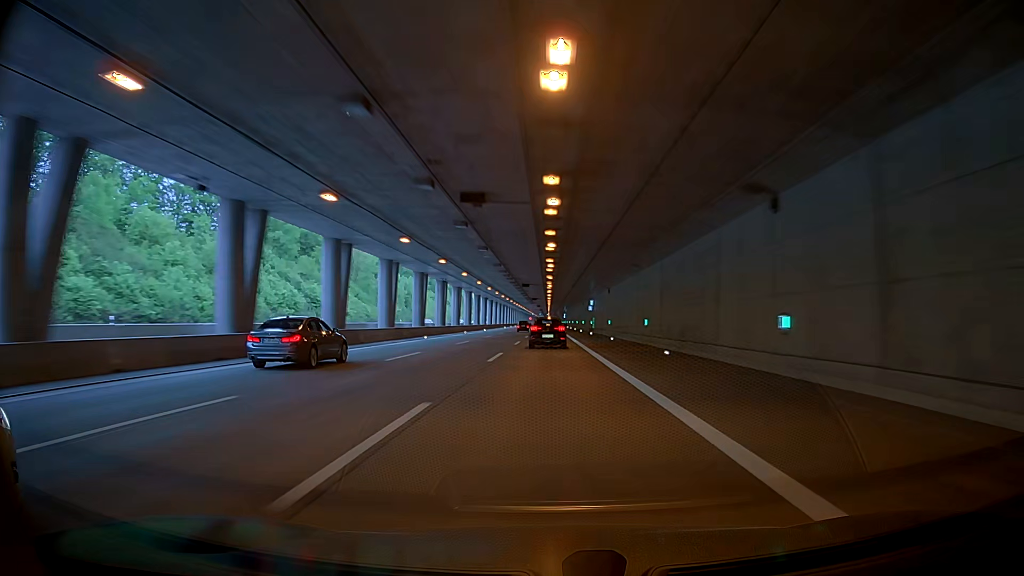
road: motorway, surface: asphalt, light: Day
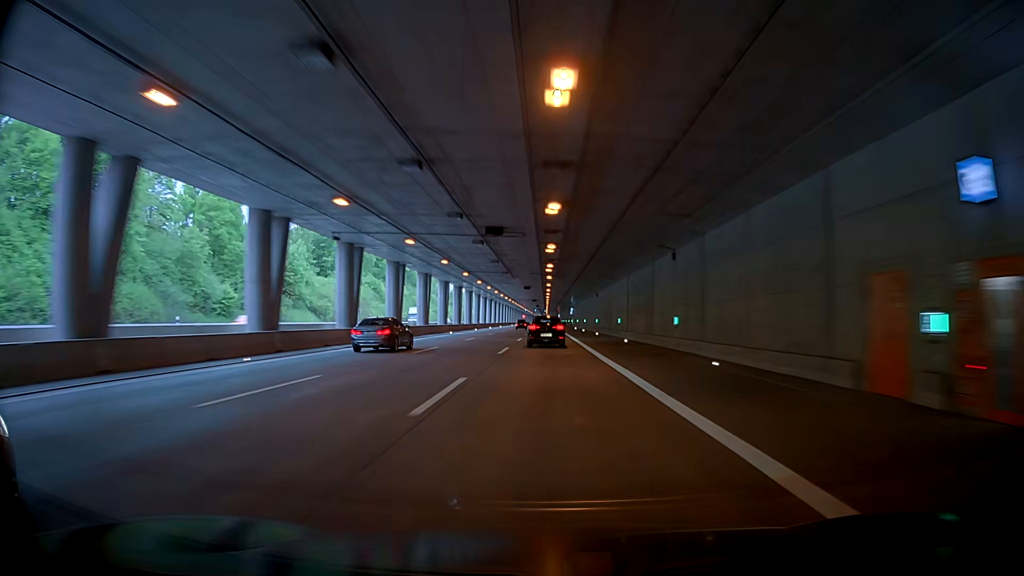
(+3.6, +85.1) m; +1°
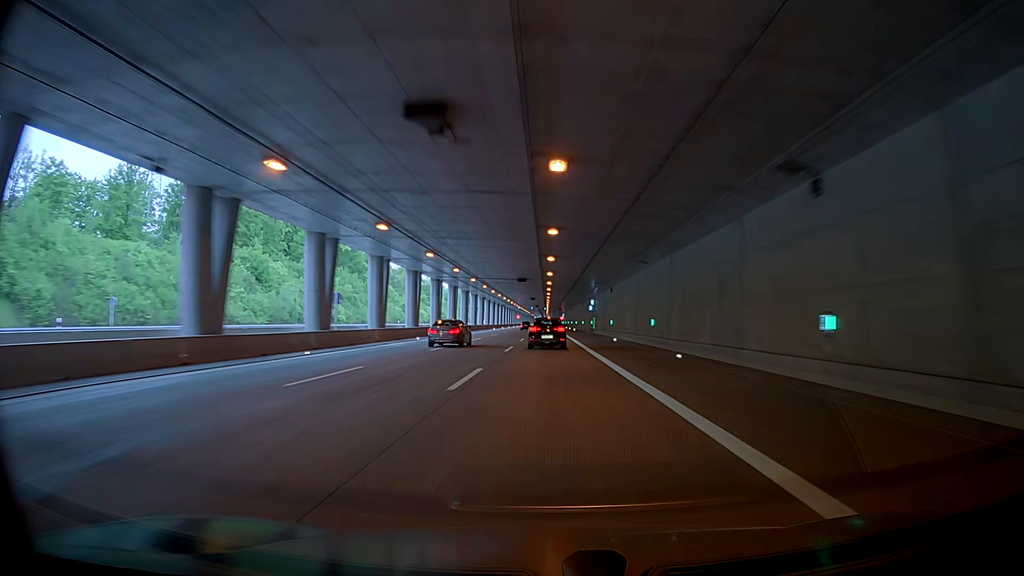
(+0.2, +68.1) m; -2°
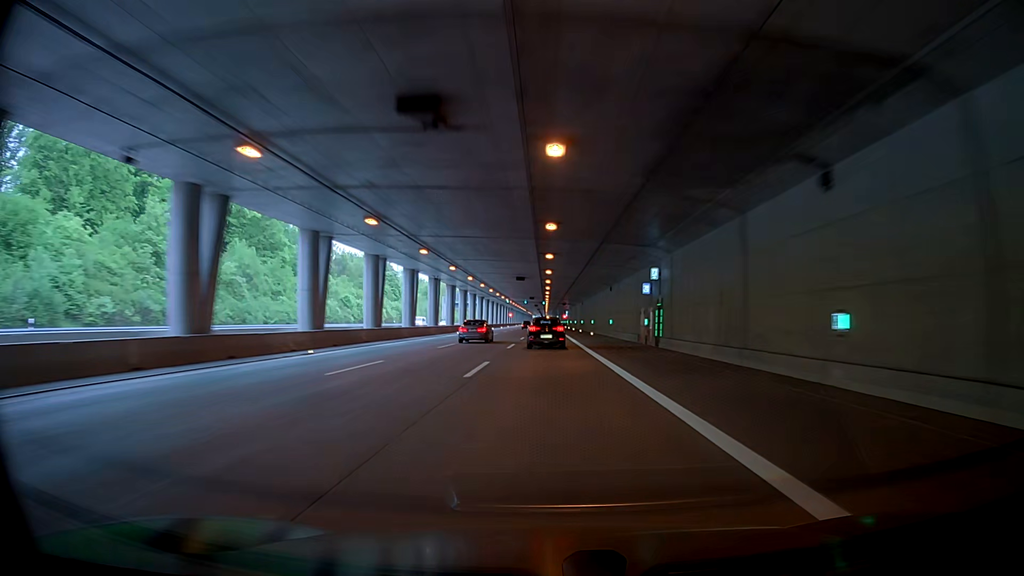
(-1.3, +50.9) m; -1°
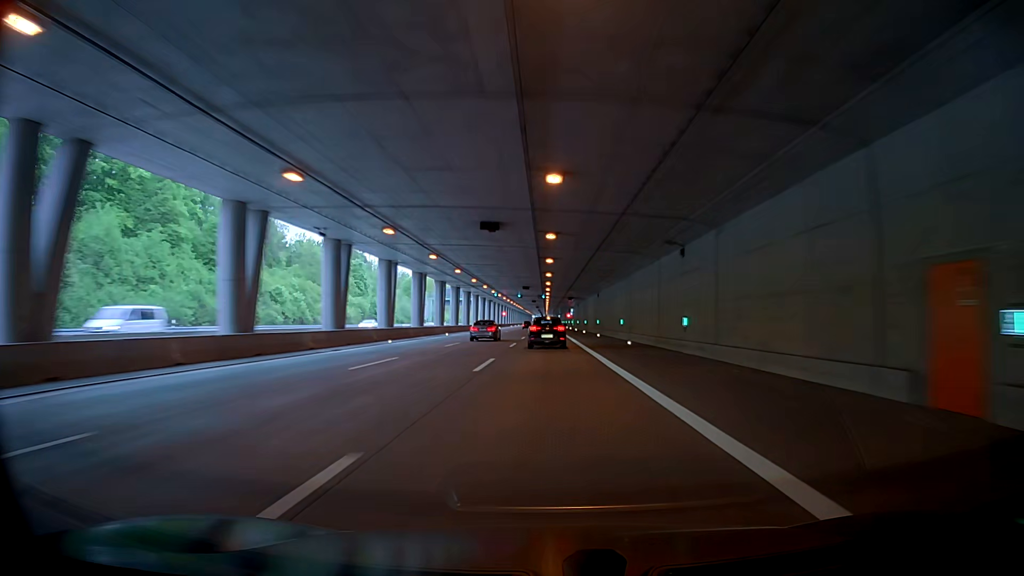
(+0.6, +33.9) m; +1°
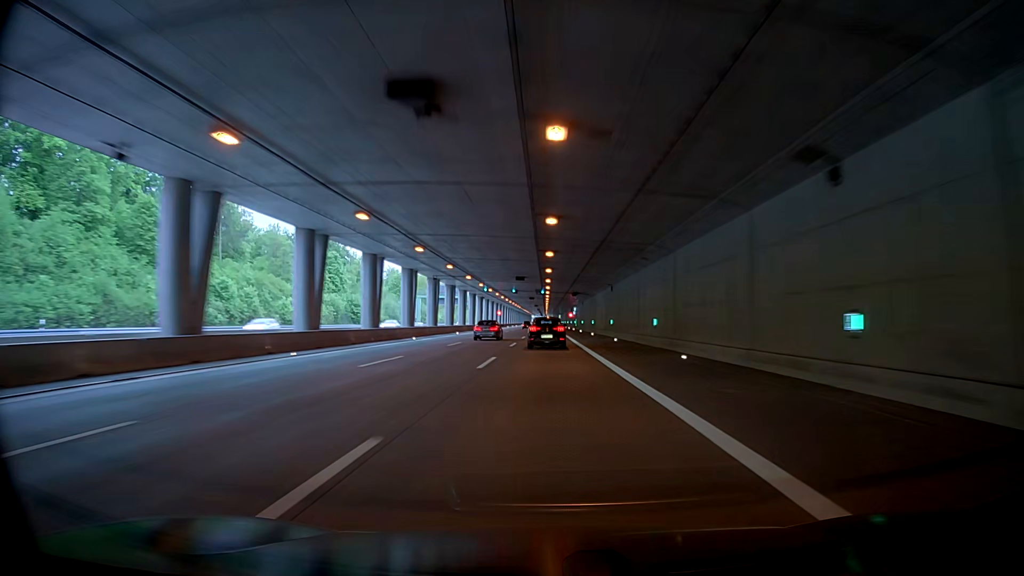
(+0.1, +16.9) m; 0°
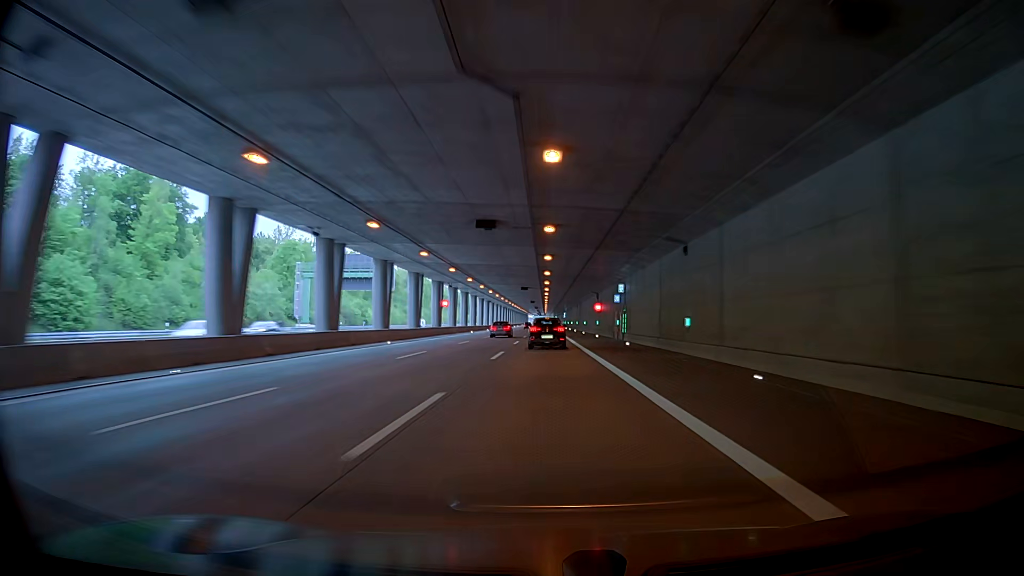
(-2.4, +84.4) m; -2°
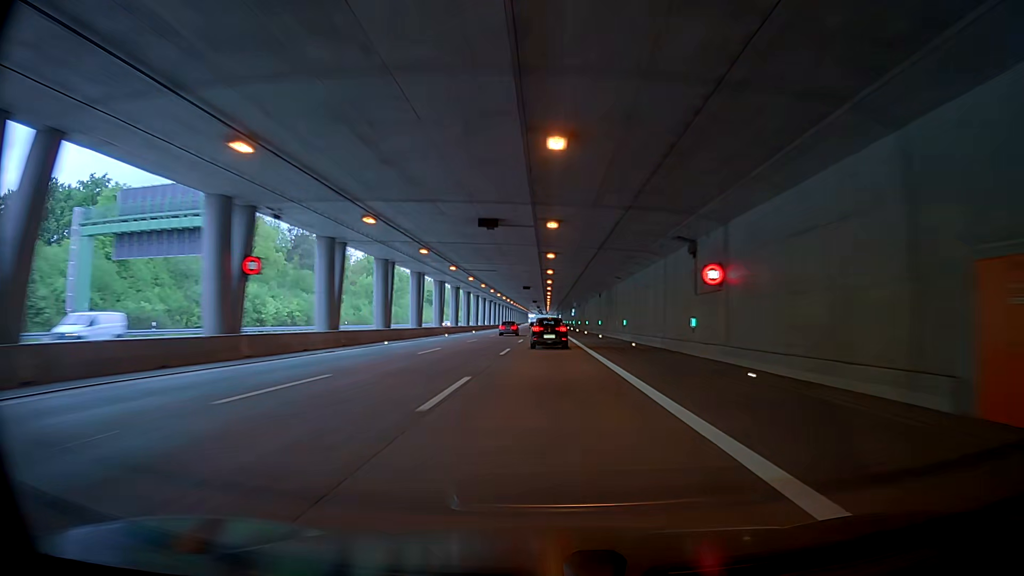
(-0.5, +50.5) m; -4°
(0, +10) (0, +20) (0, +30) (+1, +40) (+1, +50) (+2, +60) (+3, +70) (+3, +80) (+4, +90) (+5, +100) m
